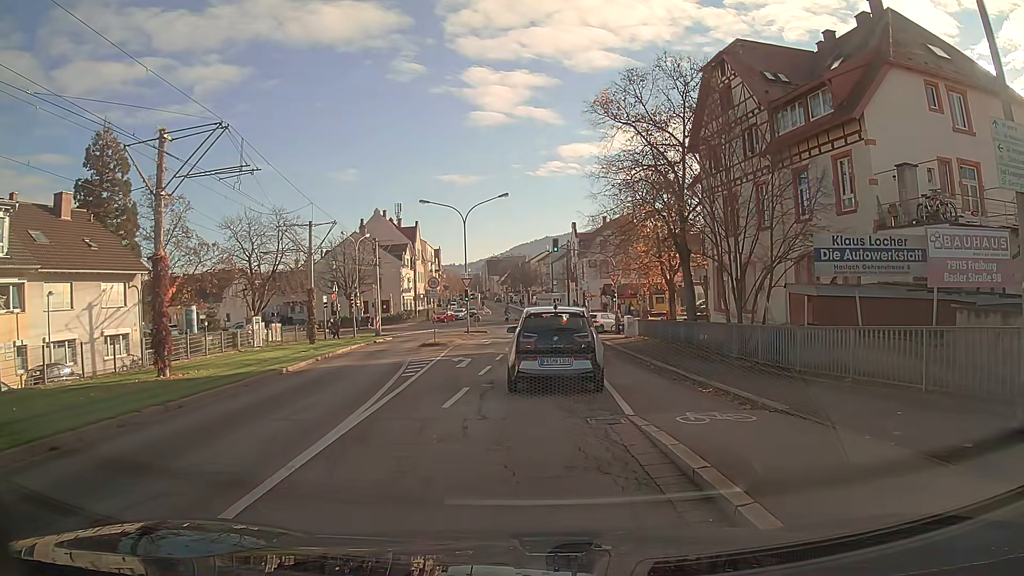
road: tertiary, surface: asphalt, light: Day
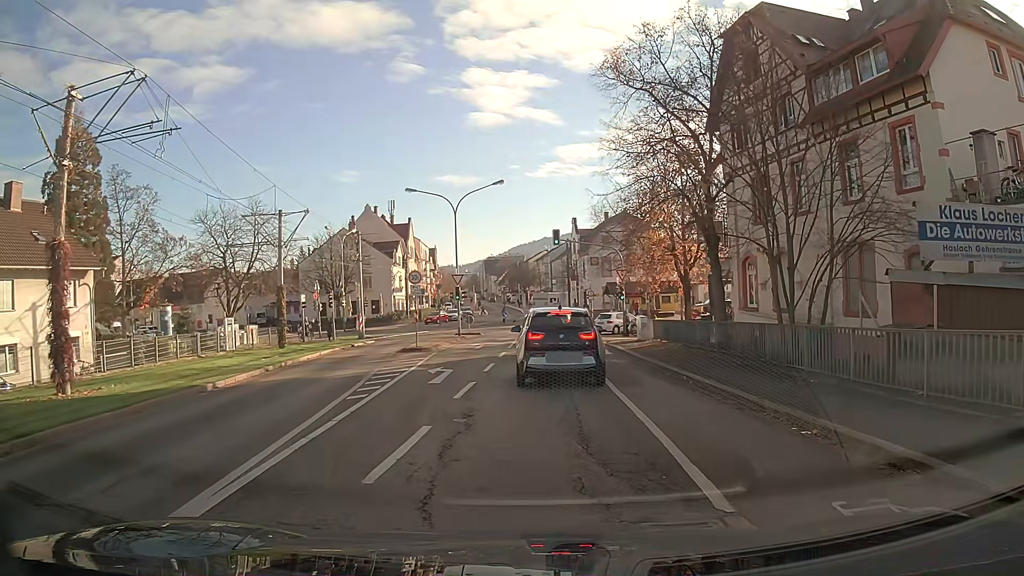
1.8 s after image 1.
(0.0, +5.0) m; 0°
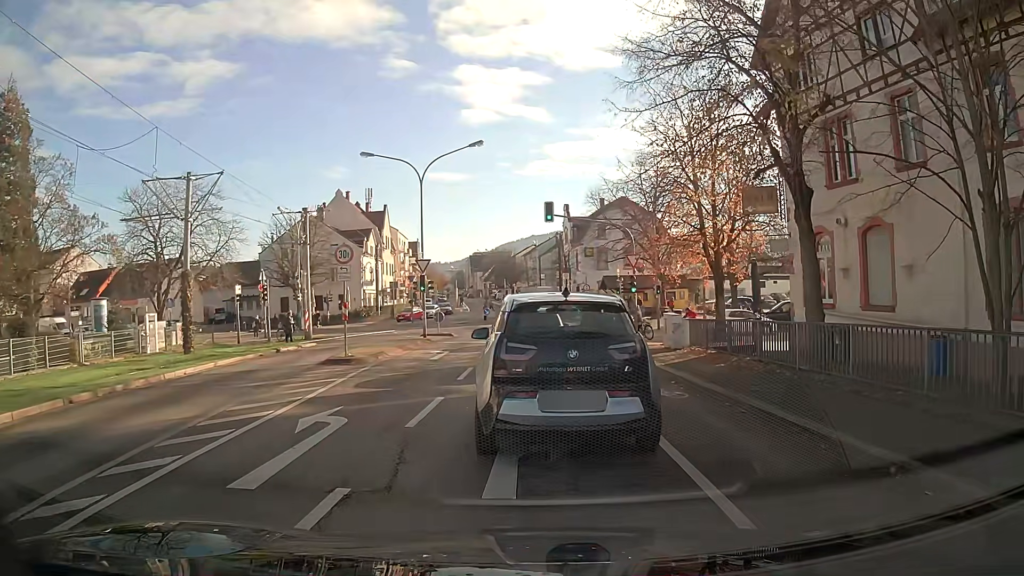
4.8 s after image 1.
(0.0, +9.2) m; +1°
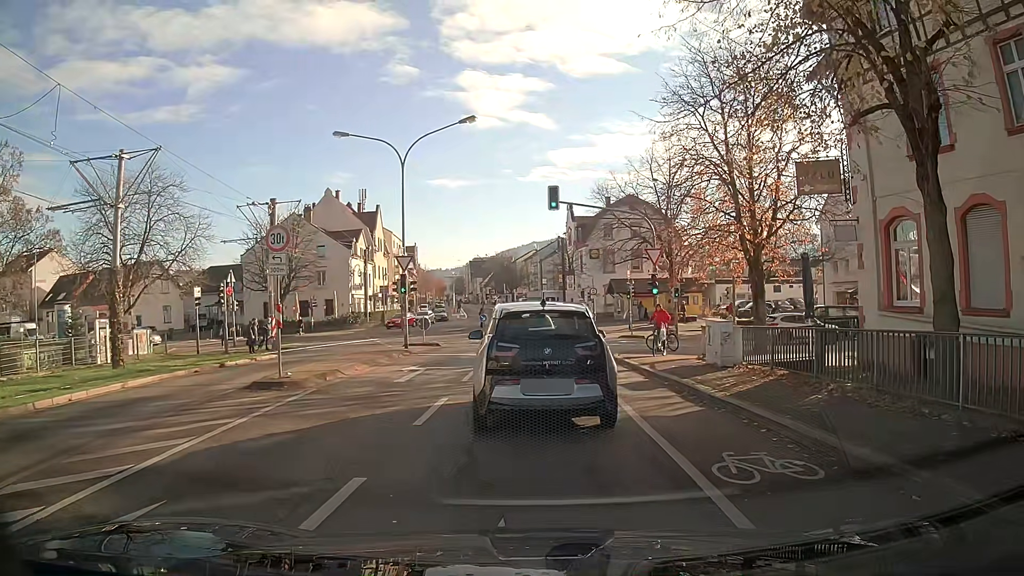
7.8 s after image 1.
(0.0, +5.4) m; 0°
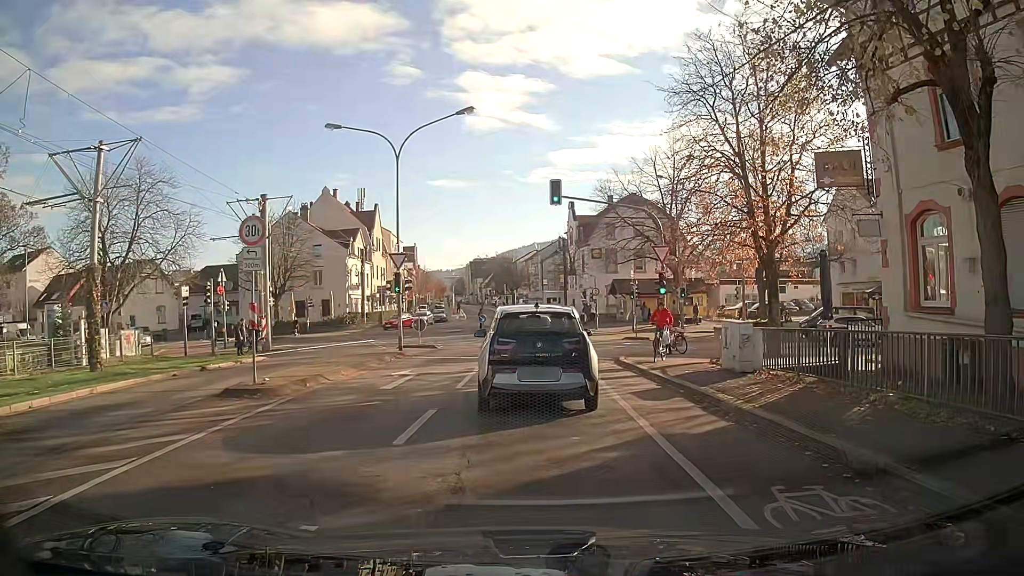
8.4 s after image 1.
(0.0, +1.5) m; 0°
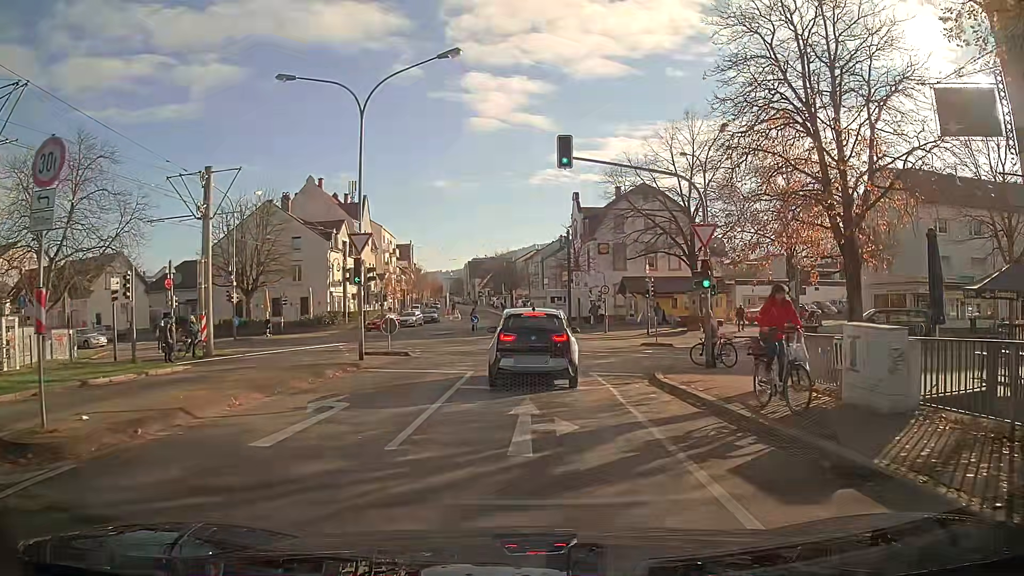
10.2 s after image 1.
(0.0, +6.7) m; -1°
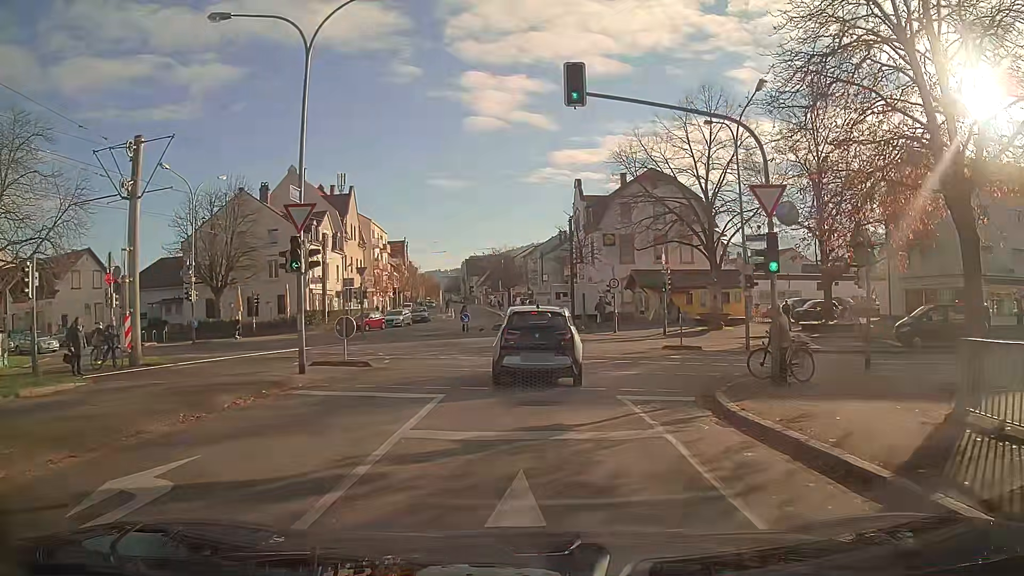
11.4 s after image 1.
(0.0, +5.7) m; 0°
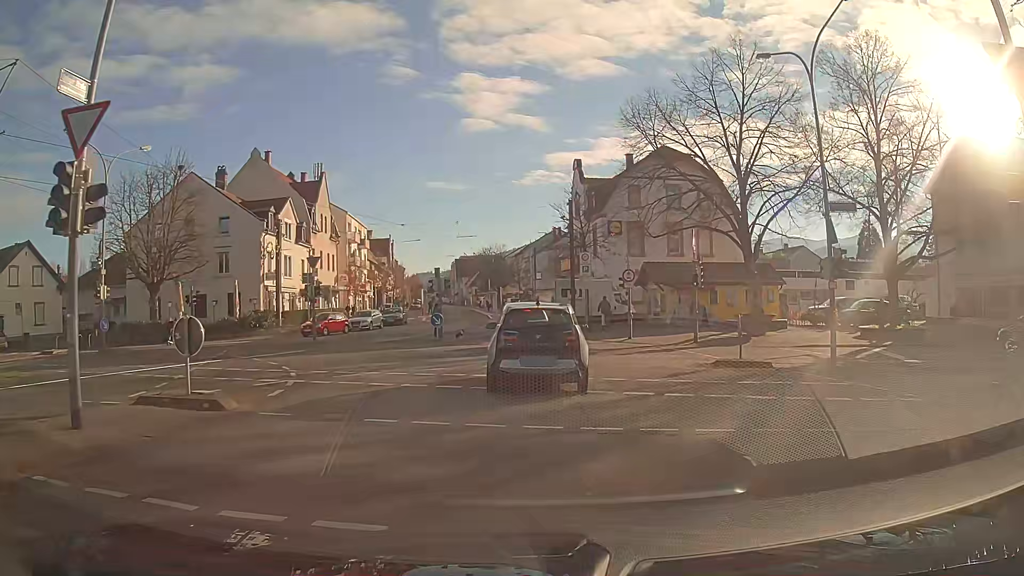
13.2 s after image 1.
(+0.1, +8.6) m; +3°
